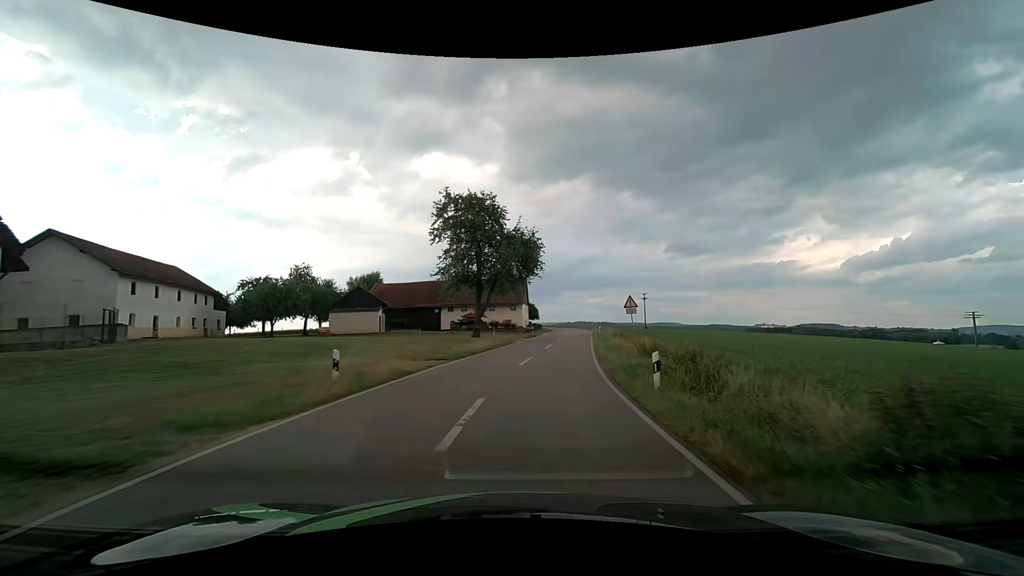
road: tertiary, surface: asphalt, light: Day
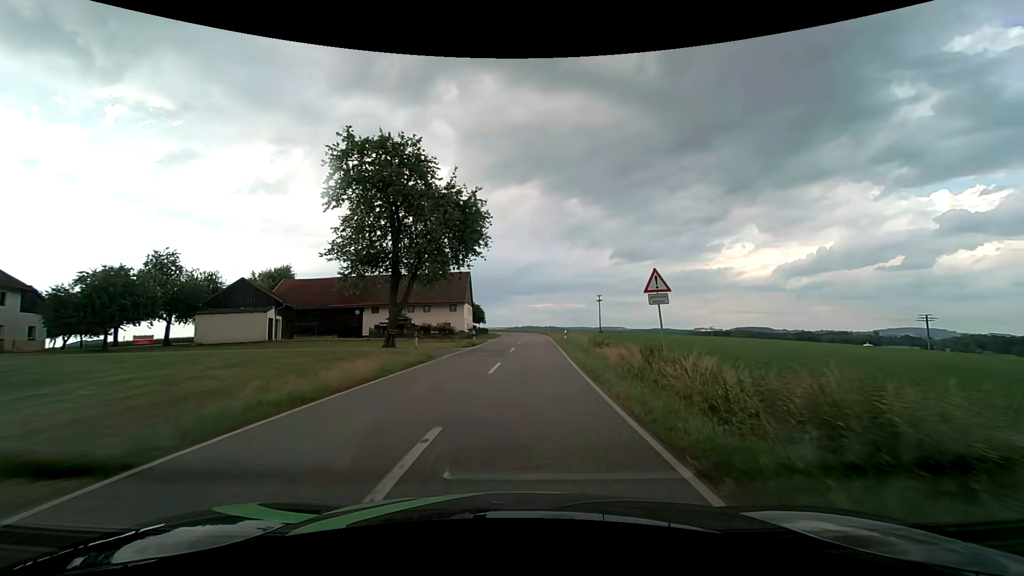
(+0.9, +14.7) m; +6°
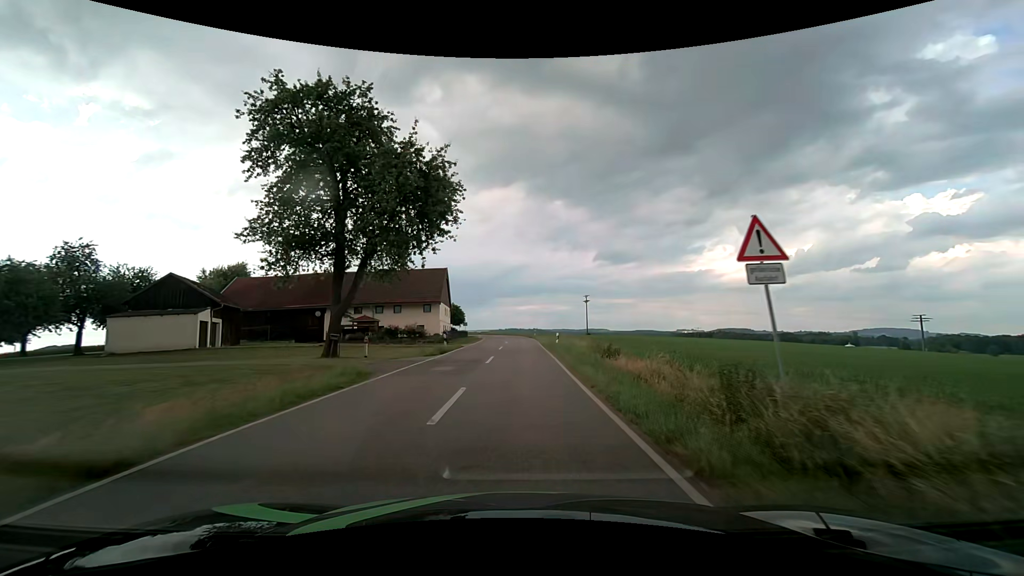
(+0.2, +7.3) m; +2°
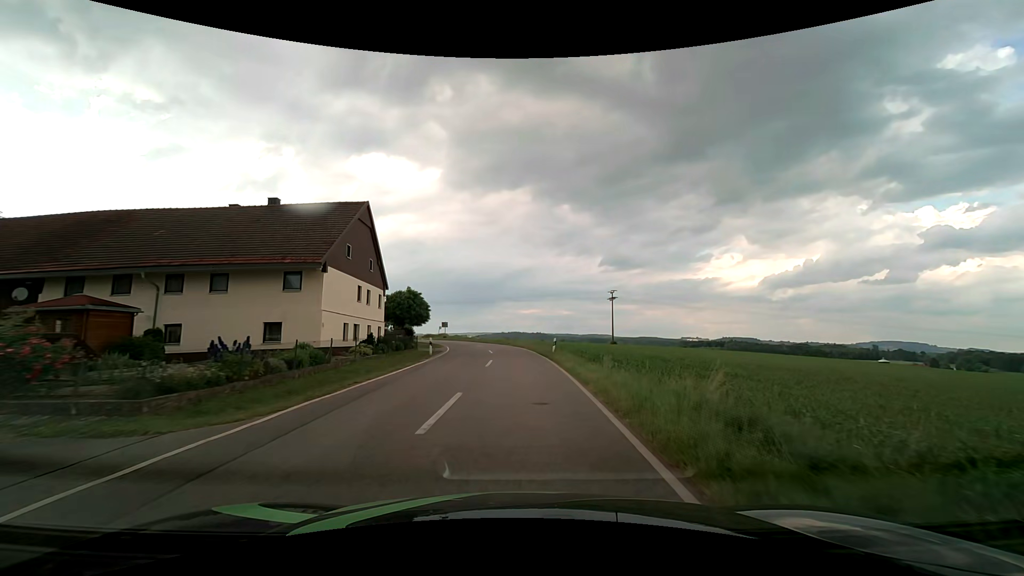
(+0.4, +35.7) m; 0°
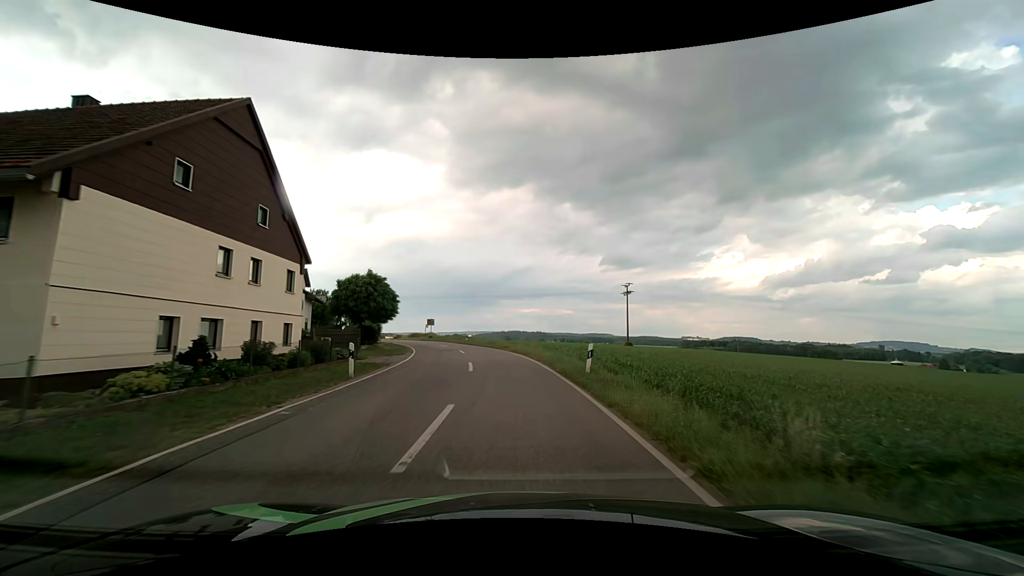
(0.0, +14.1) m; 0°
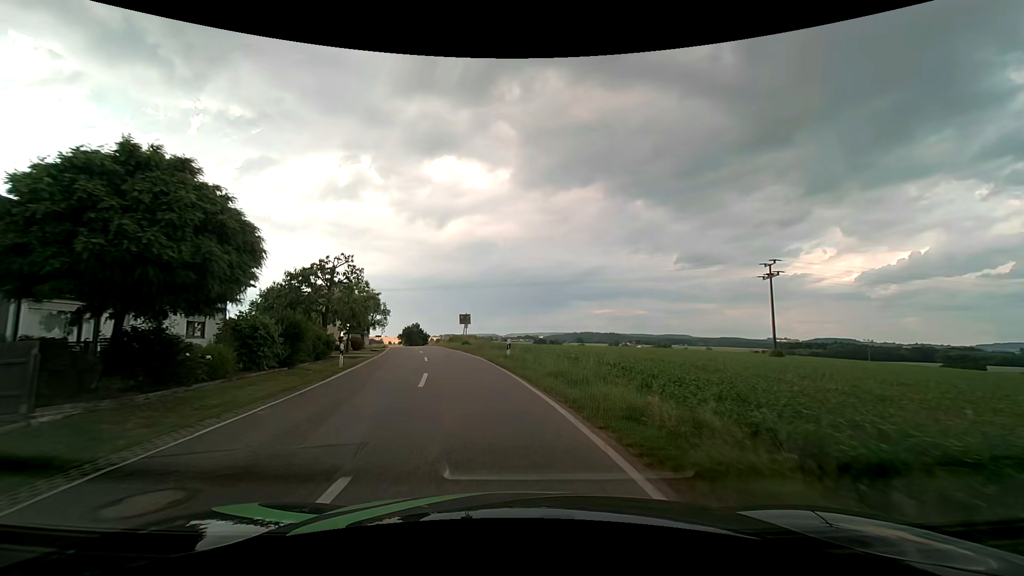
(-1.1, +28.0) m; -8°
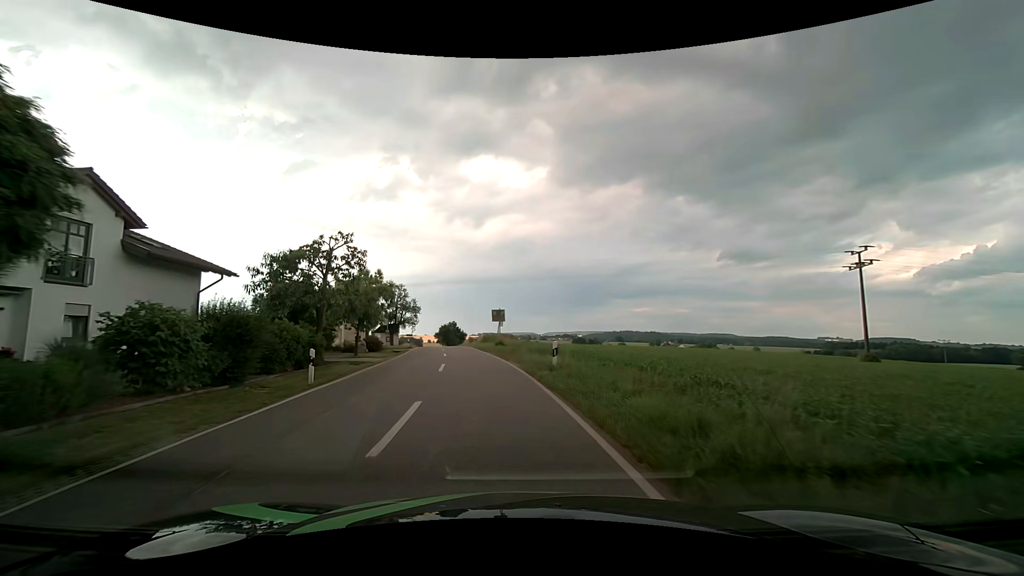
(-0.2, +7.0) m; -4°
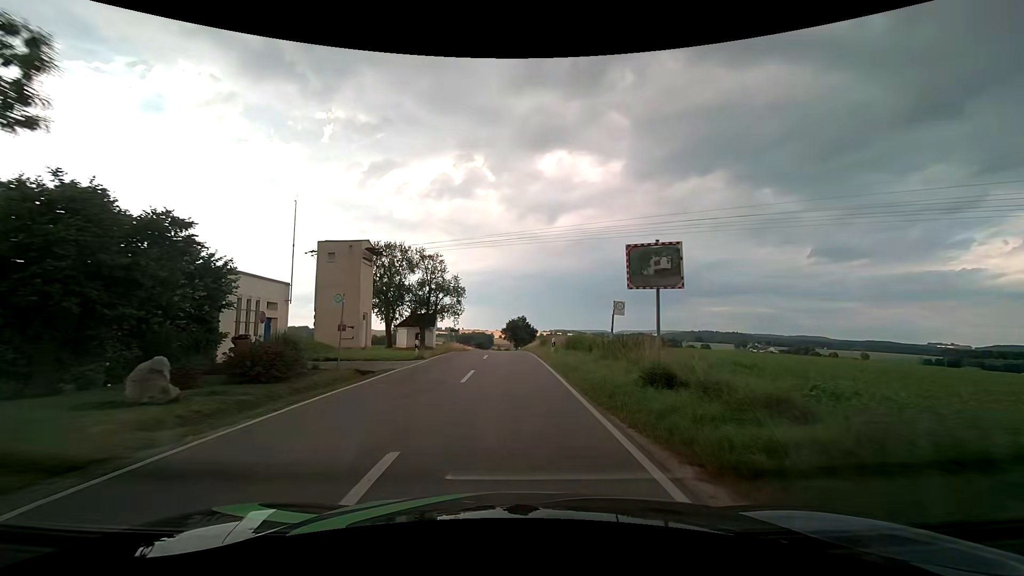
(-2.4, +27.7) m; -8°
(0, +10) (0, +20) (-1, +30) (-1, +40) (-1, +50) (-1, +60) (-2, +70) (-2, +80) (-2, +90) (-3, +100) m
